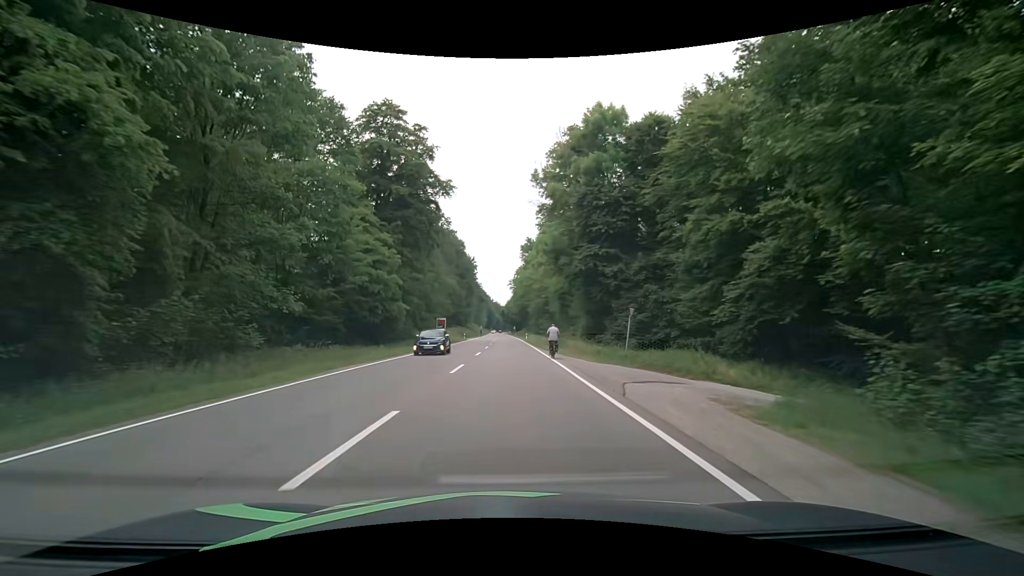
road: secondary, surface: asphalt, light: Day
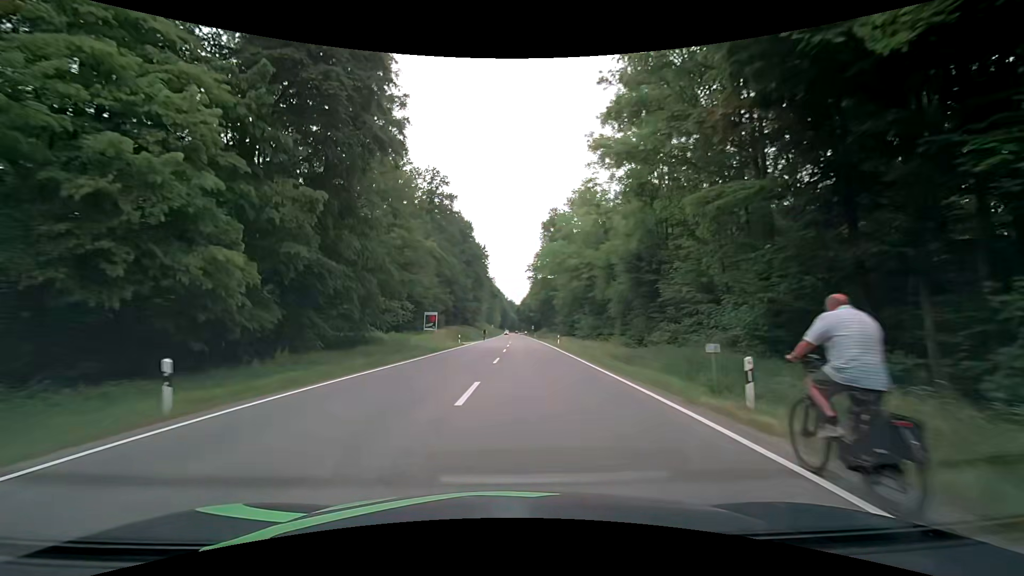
(-0.2, +31.8) m; -1°
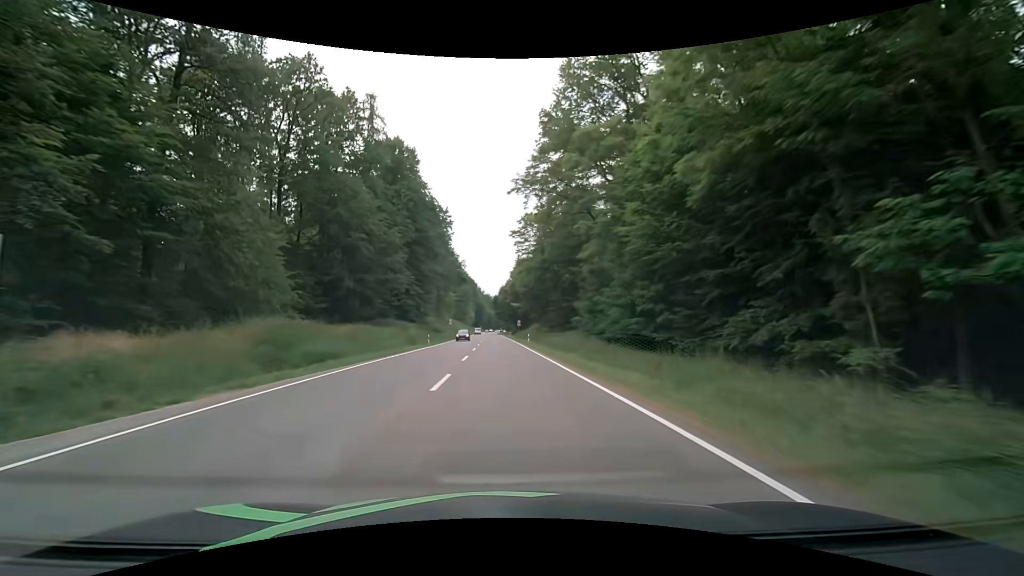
(+2.0, +58.0) m; +3°
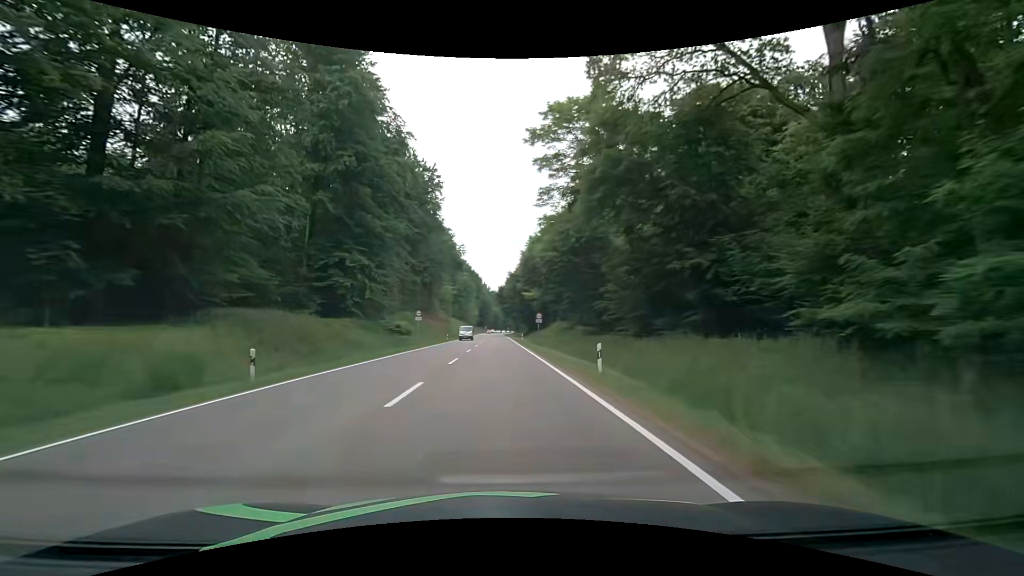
(-0.4, +36.4) m; -1°
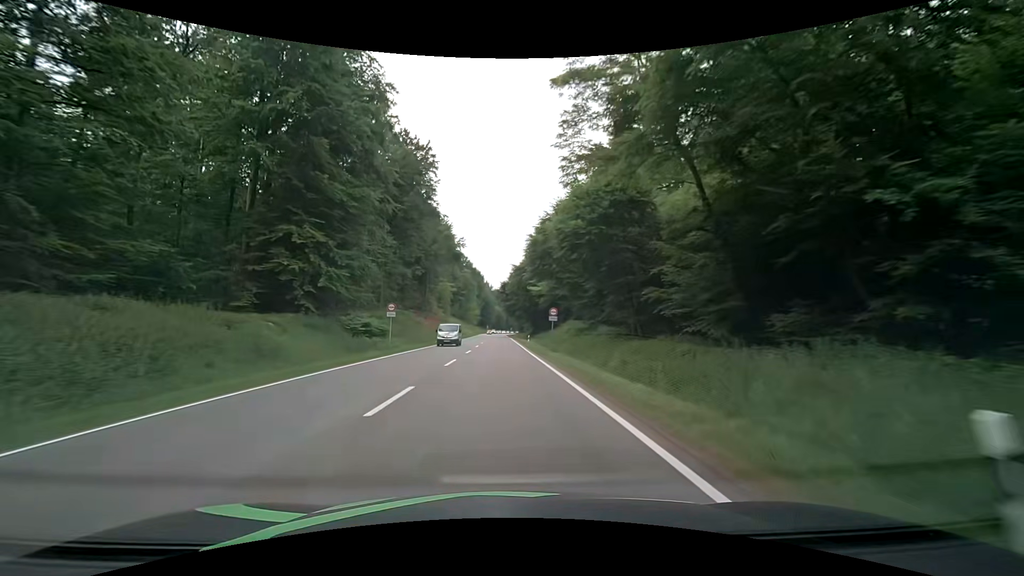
(-0.1, +12.3) m; -1°
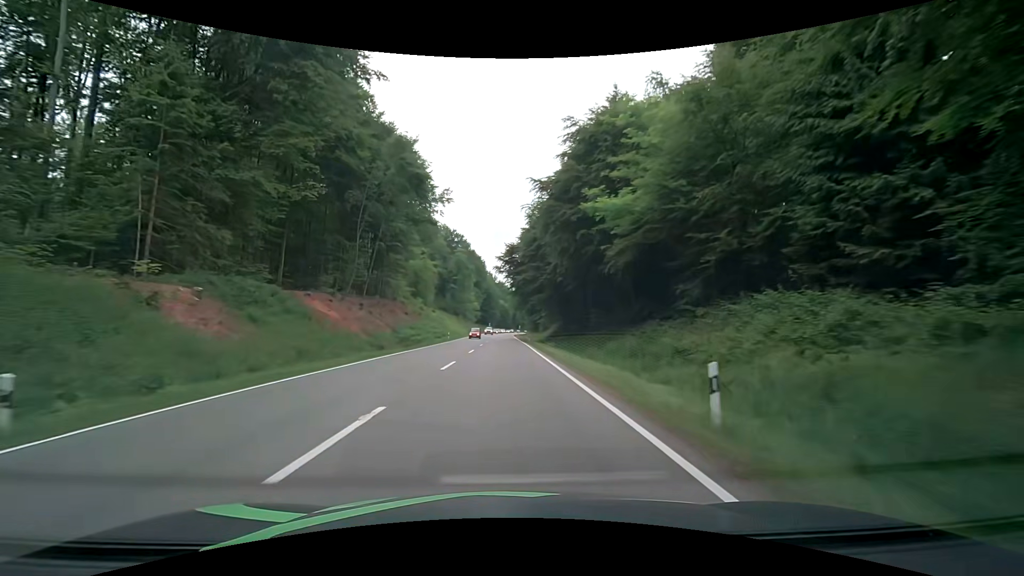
(-0.2, +49.7) m; -1°
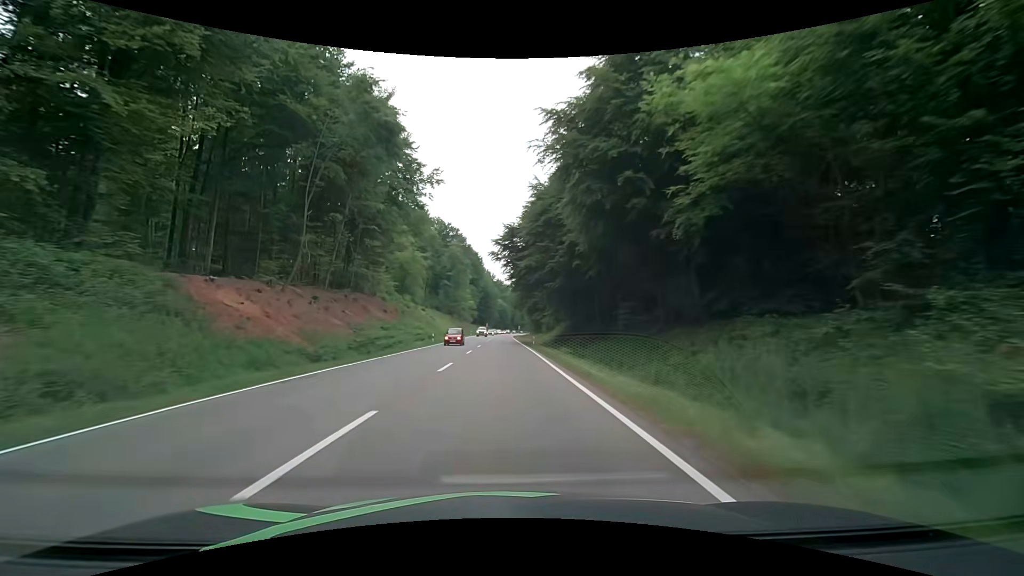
(+0.1, +12.5) m; +1°
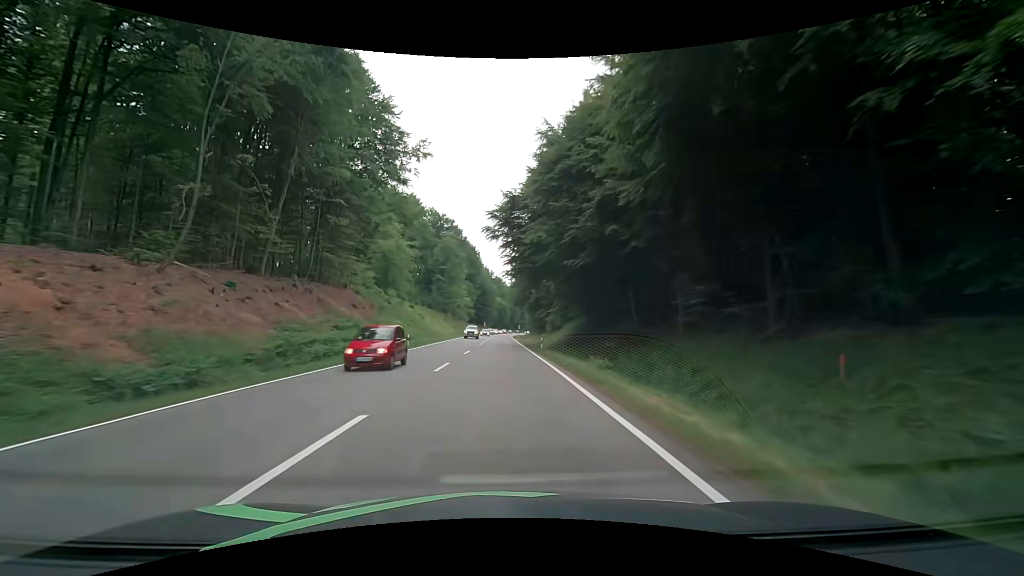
(0.0, +12.5) m; 0°
(0, +10) (0, +20) (0, +30) (0, +40) (0, +50) (0, +60) (0, +70) (-1, +80) (-1, +90) (-1, +100) m
